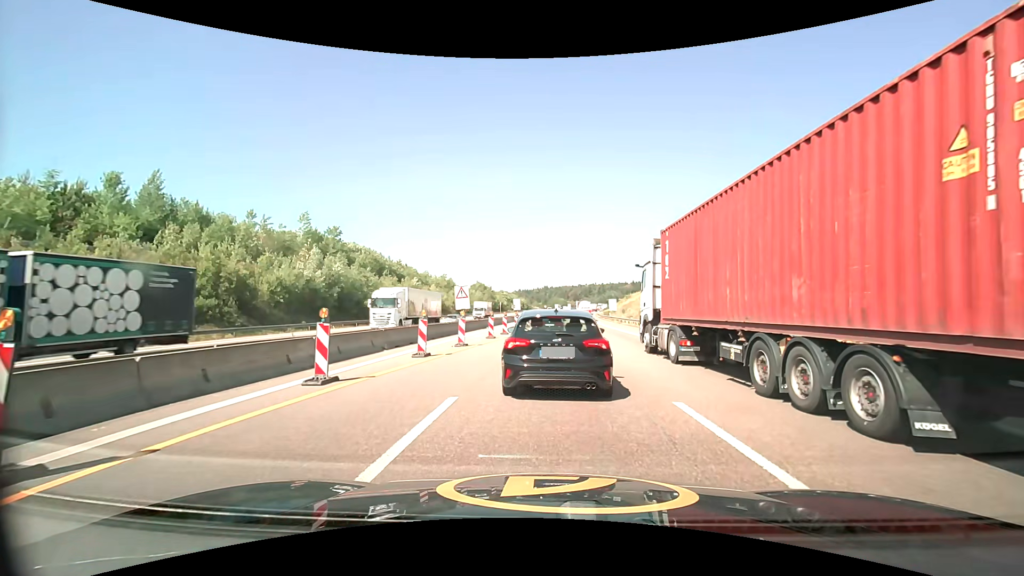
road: motorway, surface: asphalt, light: Day
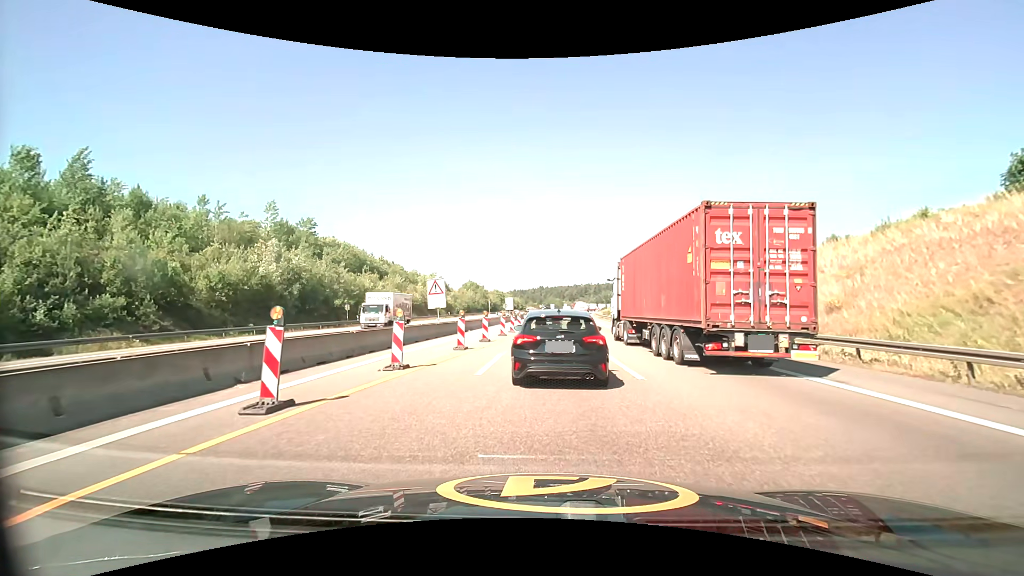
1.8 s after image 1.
(0.0, +8.9) m; 0°
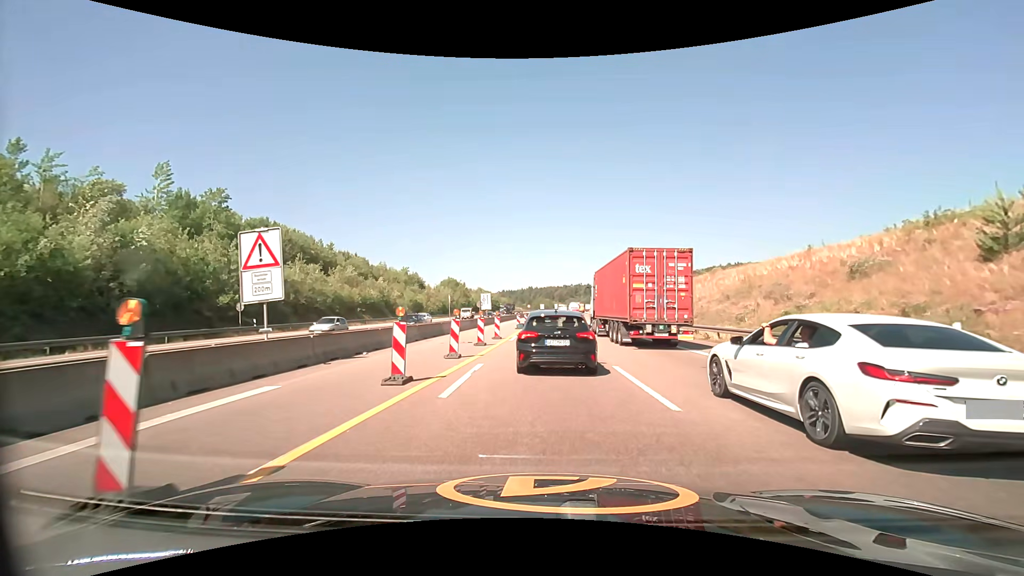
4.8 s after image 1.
(+0.3, +21.0) m; +2°
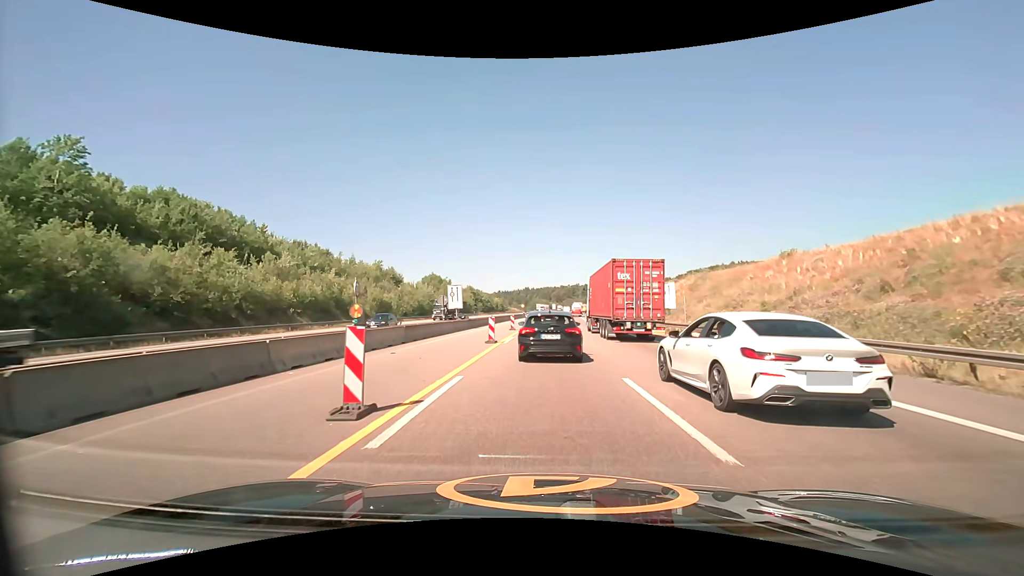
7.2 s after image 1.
(+0.1, +20.1) m; 0°
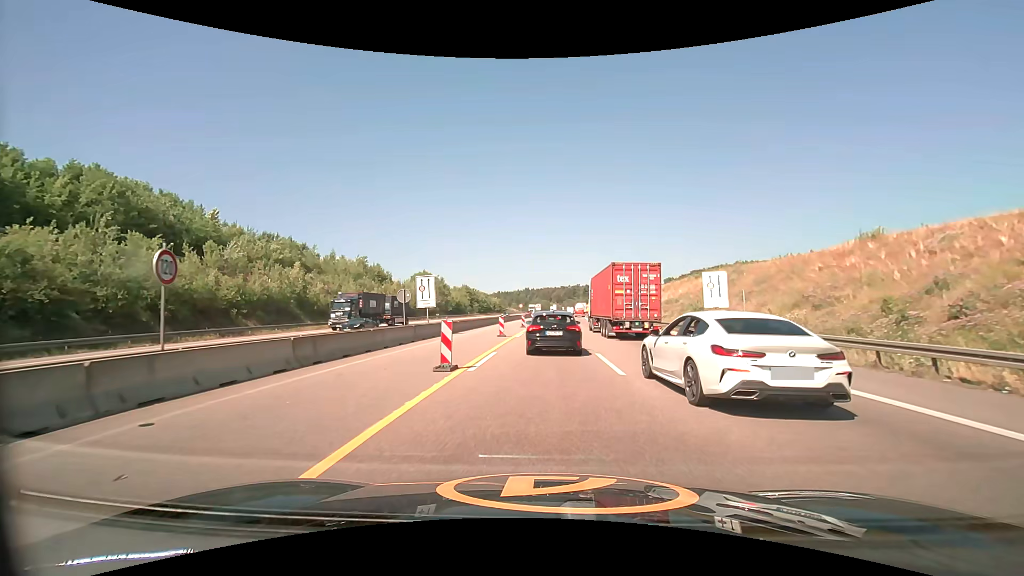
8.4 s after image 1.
(0.0, +11.0) m; 0°
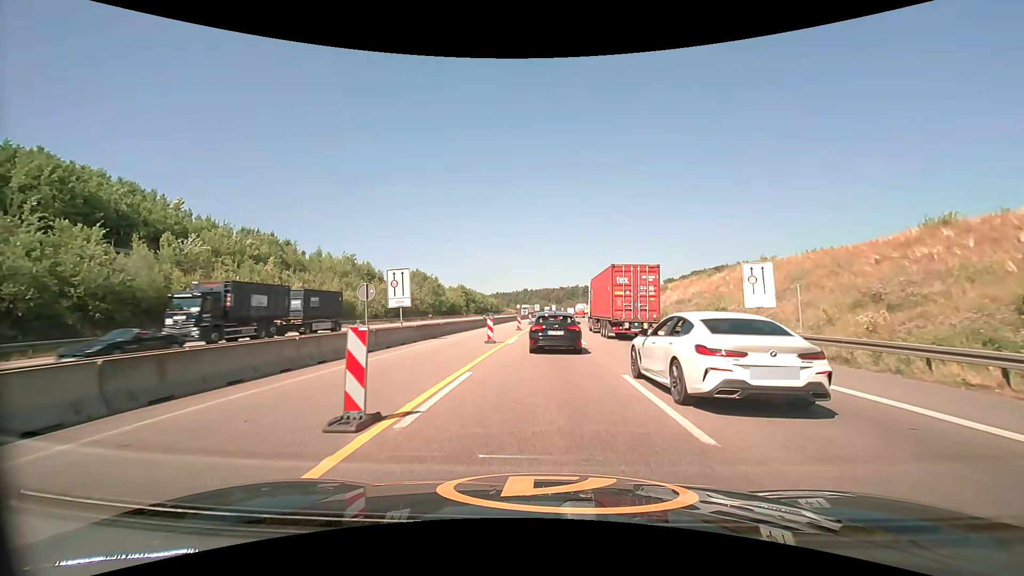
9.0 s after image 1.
(0.0, +5.8) m; 0°
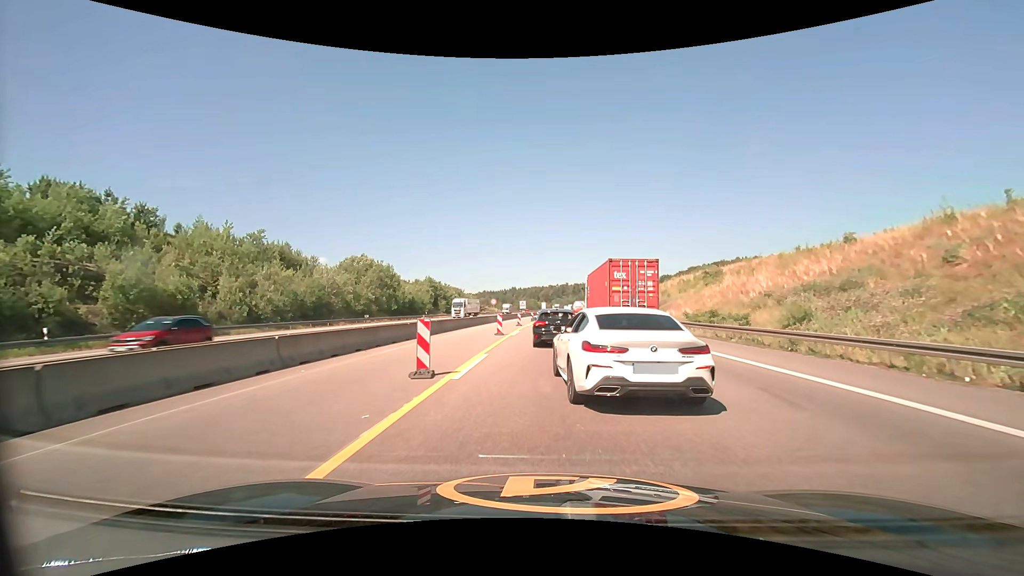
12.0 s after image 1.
(+0.2, +30.9) m; +1°
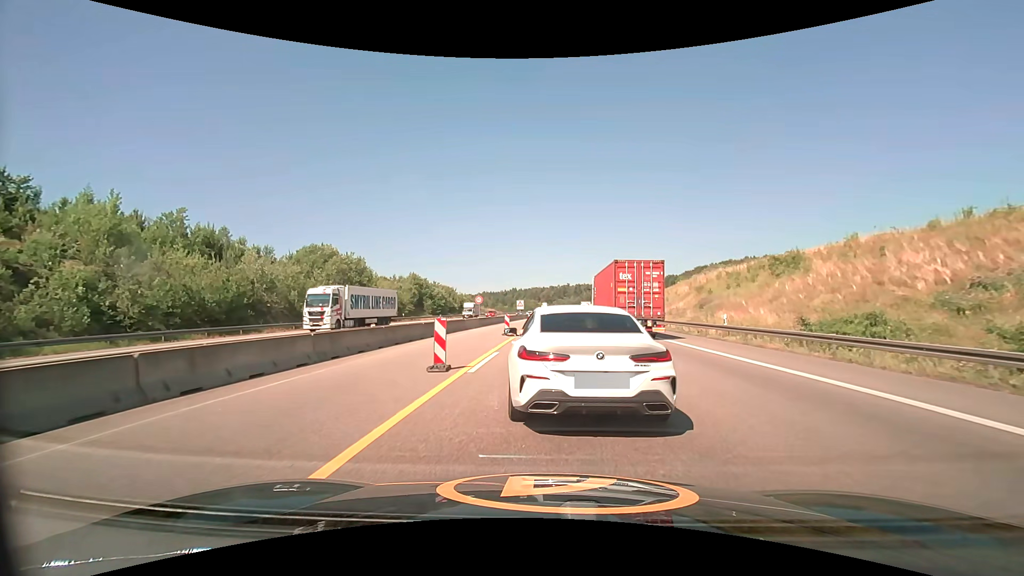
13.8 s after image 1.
(0.0, +16.4) m; 0°
(0, +10) (0, +20) (0, +30) (+1, +40) (+1, +50) (+2, +60) (+2, +70) (+3, +80) (+3, +90) (+4, +100) m
